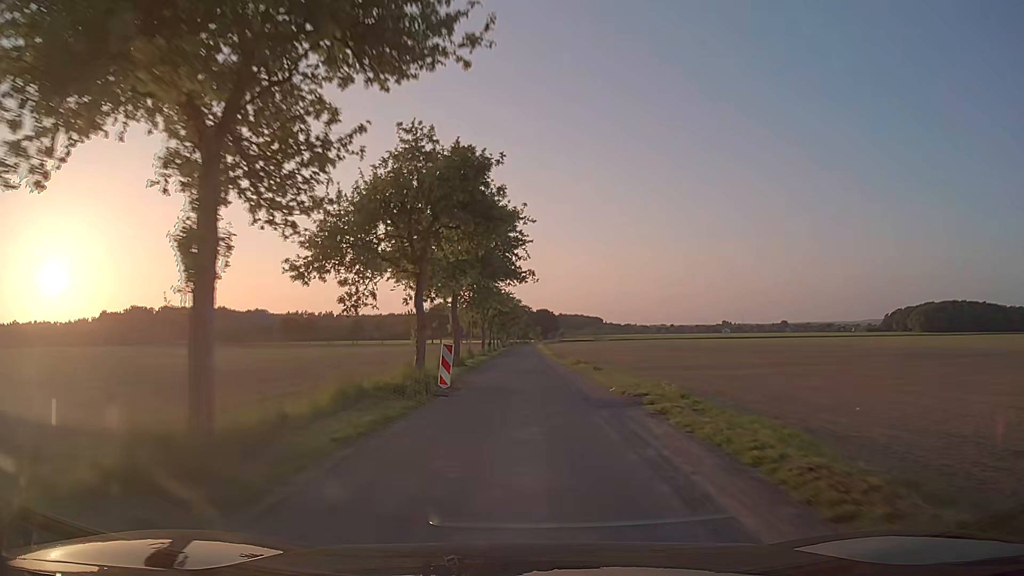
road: unclassified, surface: asphalt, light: Day
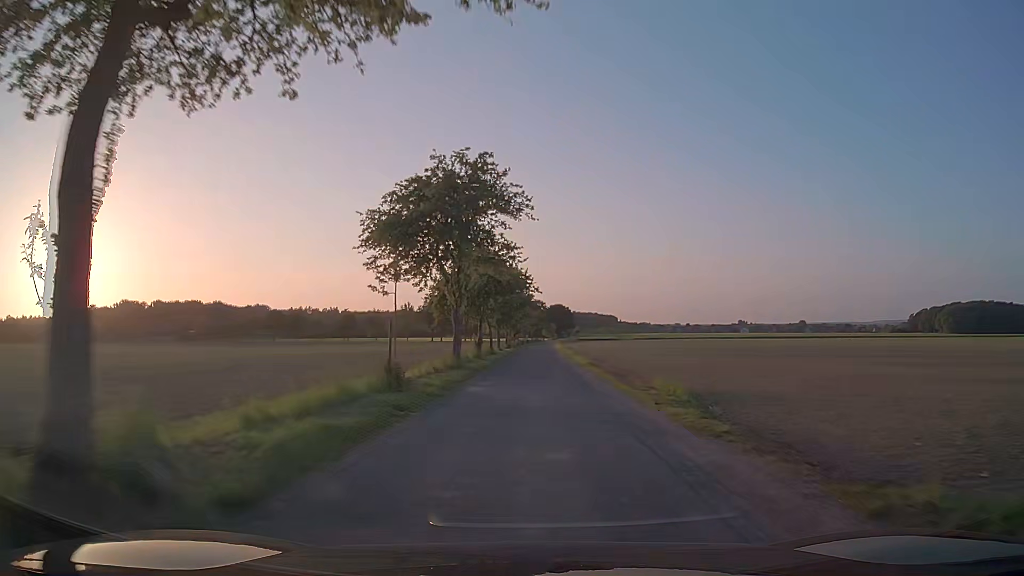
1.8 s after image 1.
(-0.3, +31.3) m; -1°
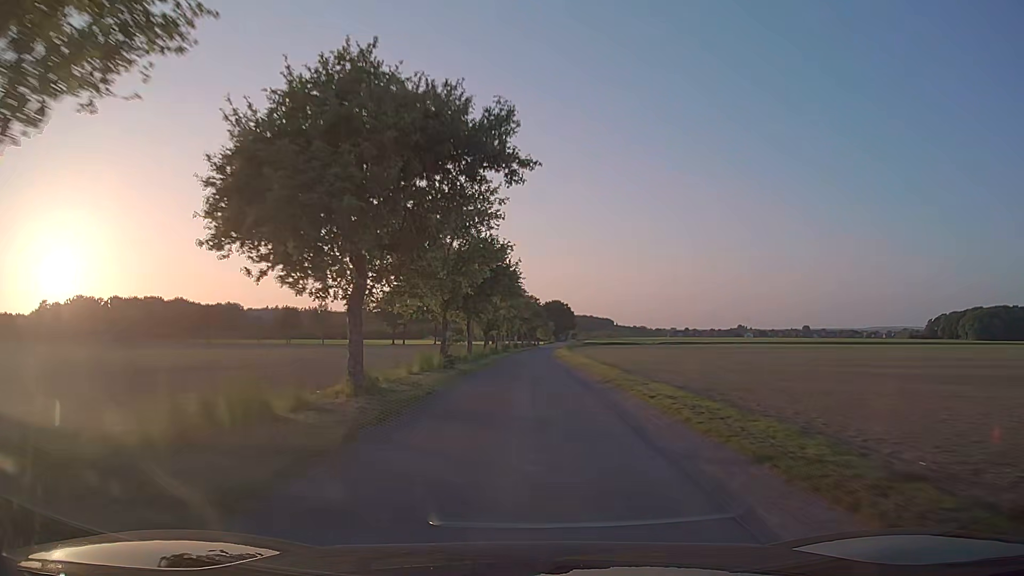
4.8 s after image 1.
(+0.5, +53.4) m; +1°
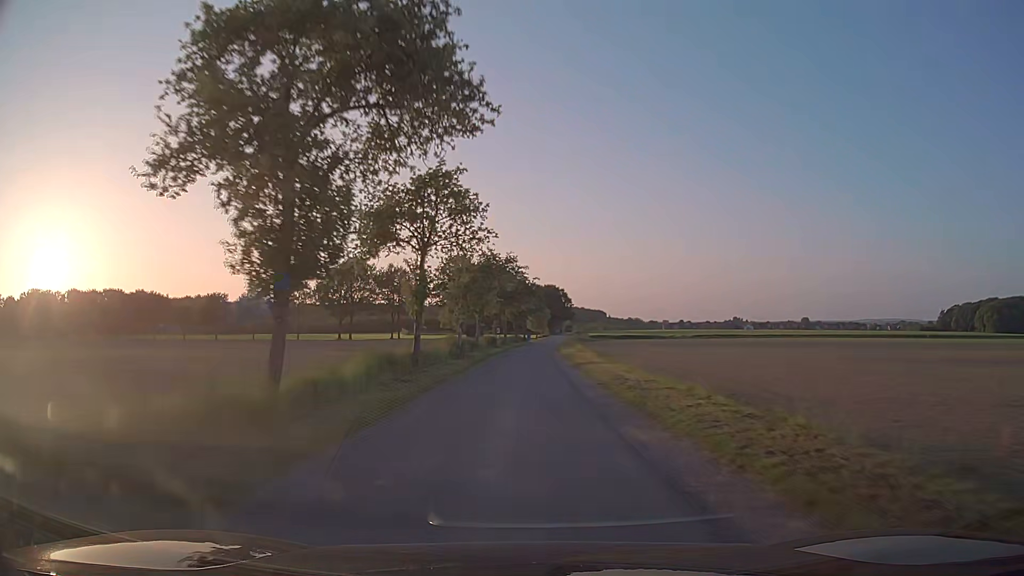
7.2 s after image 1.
(+0.3, +42.1) m; +1°
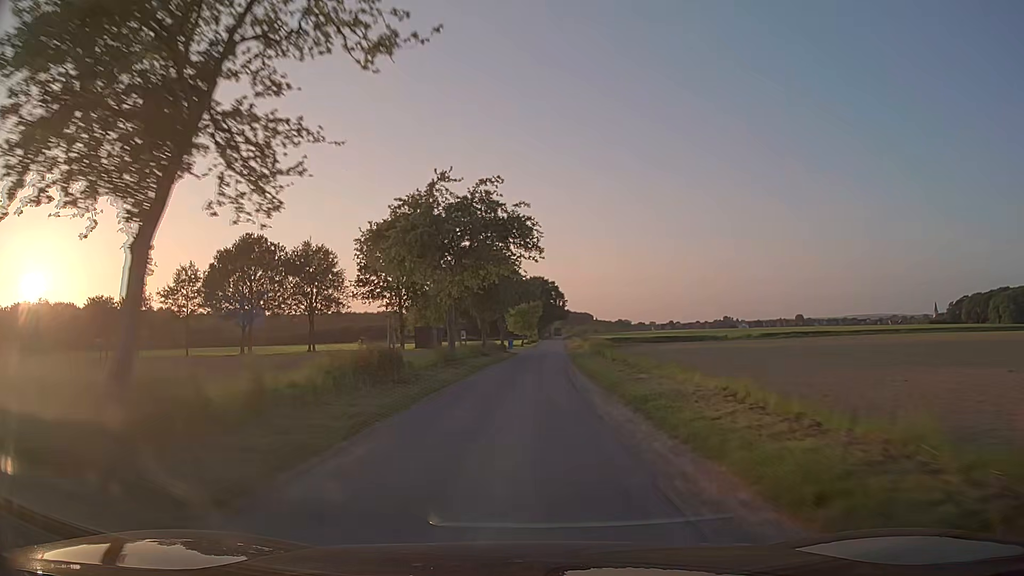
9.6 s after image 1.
(+0.1, +41.9) m; +1°
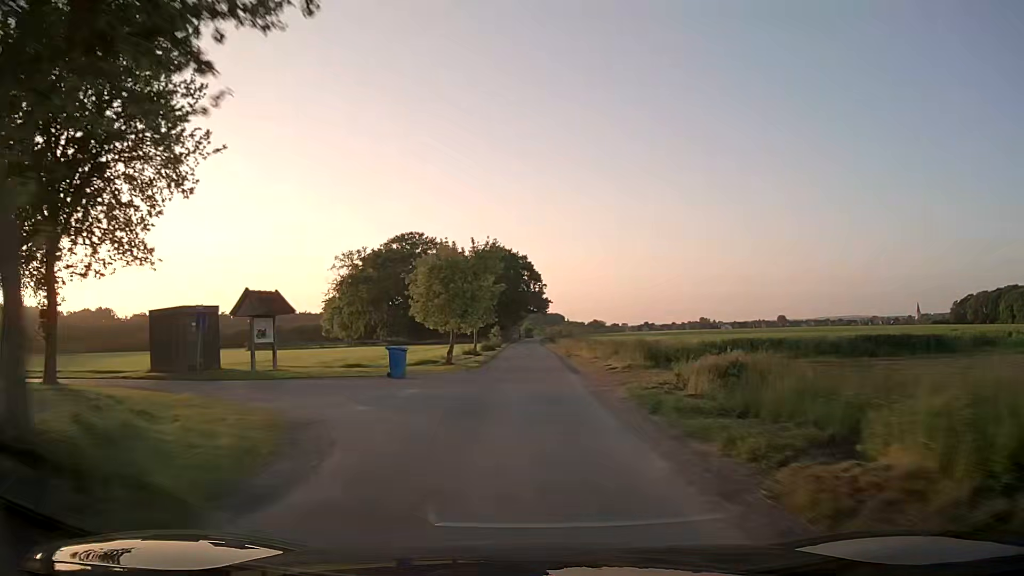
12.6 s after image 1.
(+1.3, +52.8) m; +3°
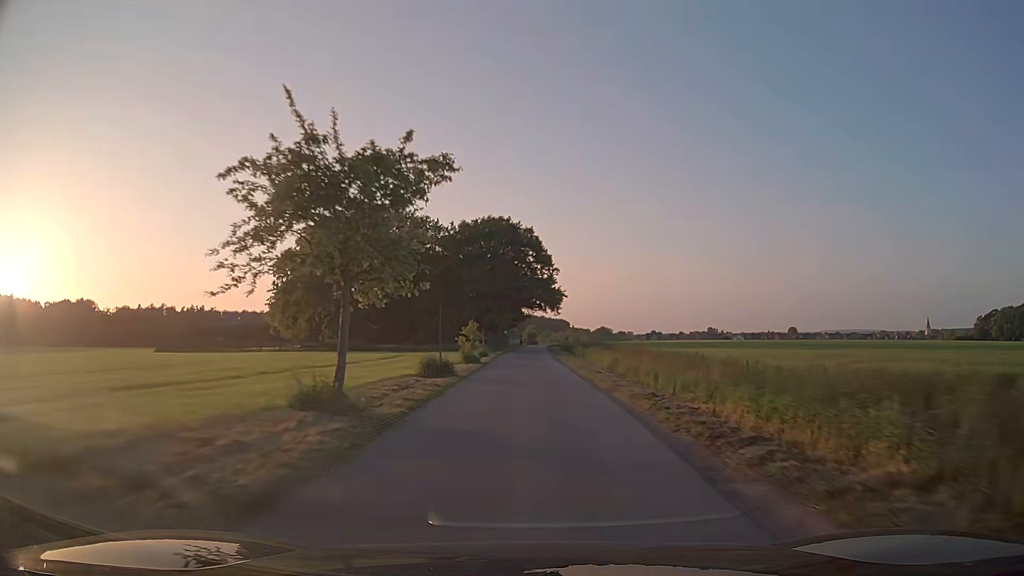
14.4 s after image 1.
(-0.2, +31.7) m; 0°
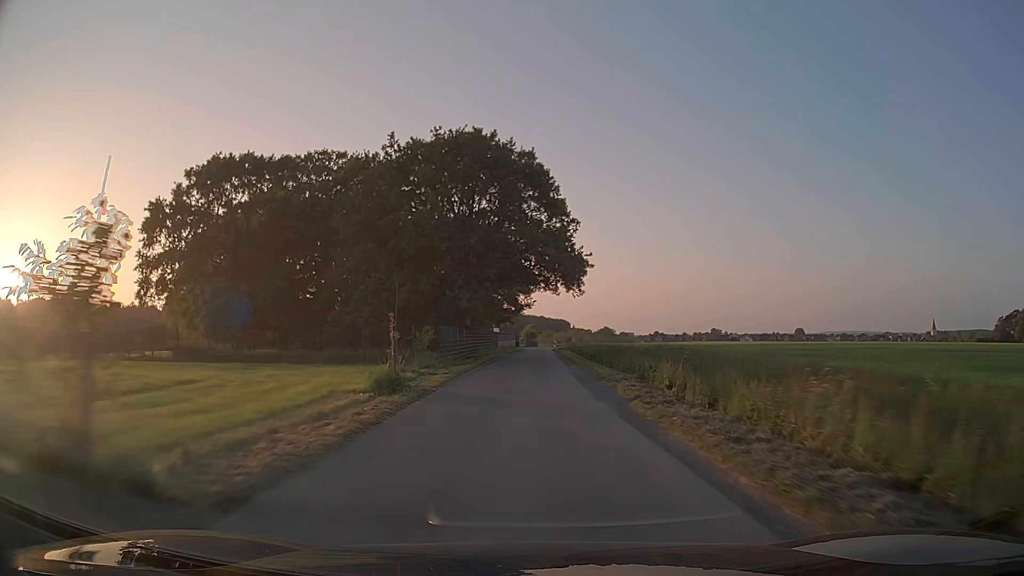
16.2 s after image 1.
(-0.1, +31.5) m; 0°
(0, +10) (0, +20) (0, +30) (0, +40) (0, +50) (0, +60) (+1, +70) (+1, +80) (+2, +90) (+3, +100) m
